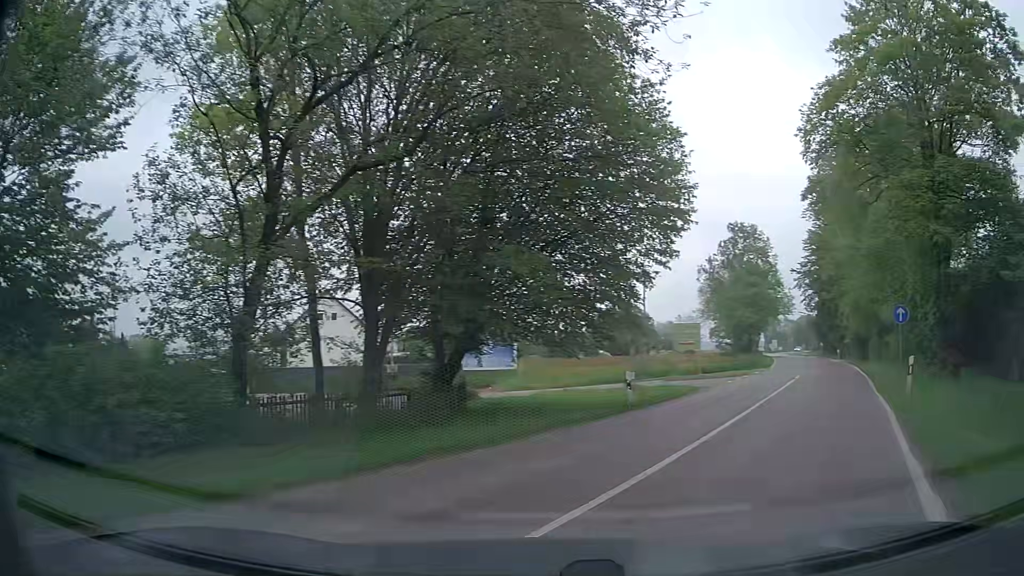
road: tertiary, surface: asphalt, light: Day
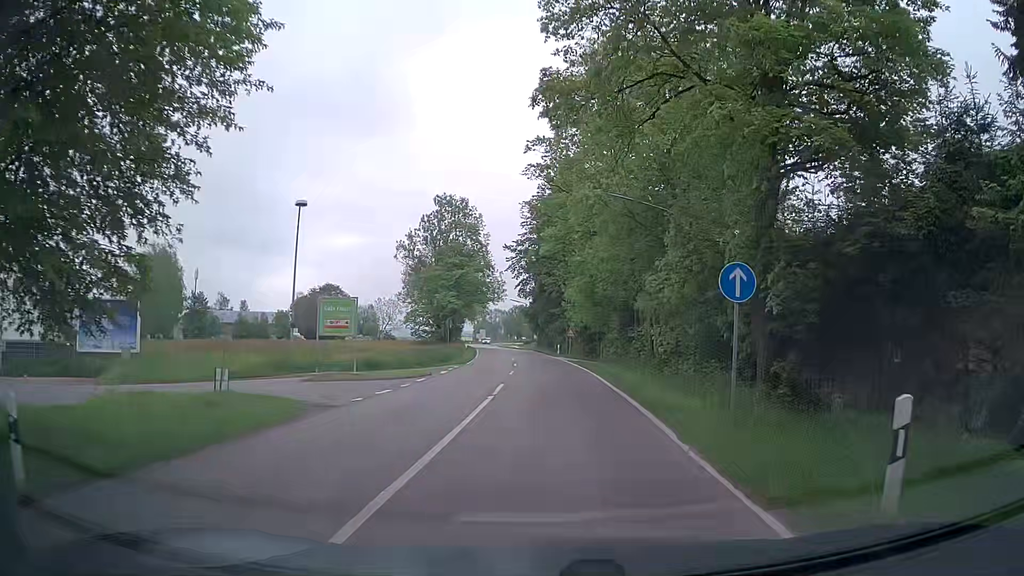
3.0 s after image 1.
(+4.3, +11.9) m; +26°
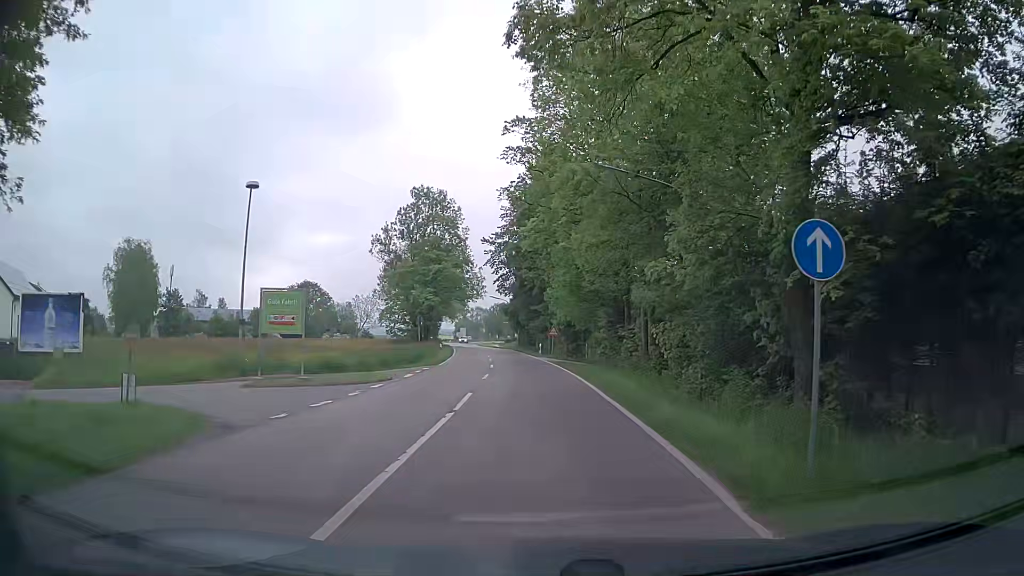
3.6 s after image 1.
(+0.1, +4.0) m; +1°
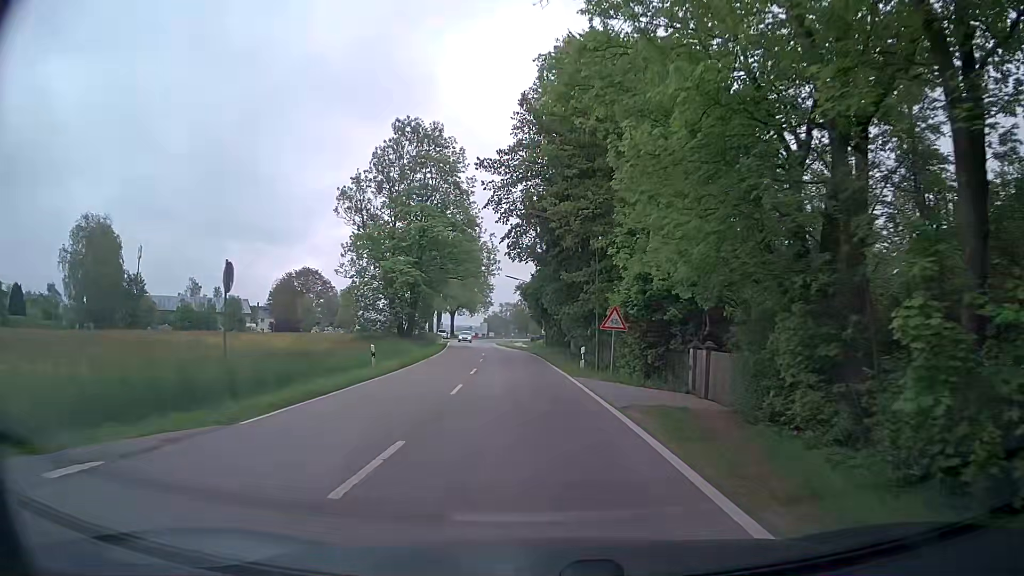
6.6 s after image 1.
(-0.1, +27.2) m; -2°
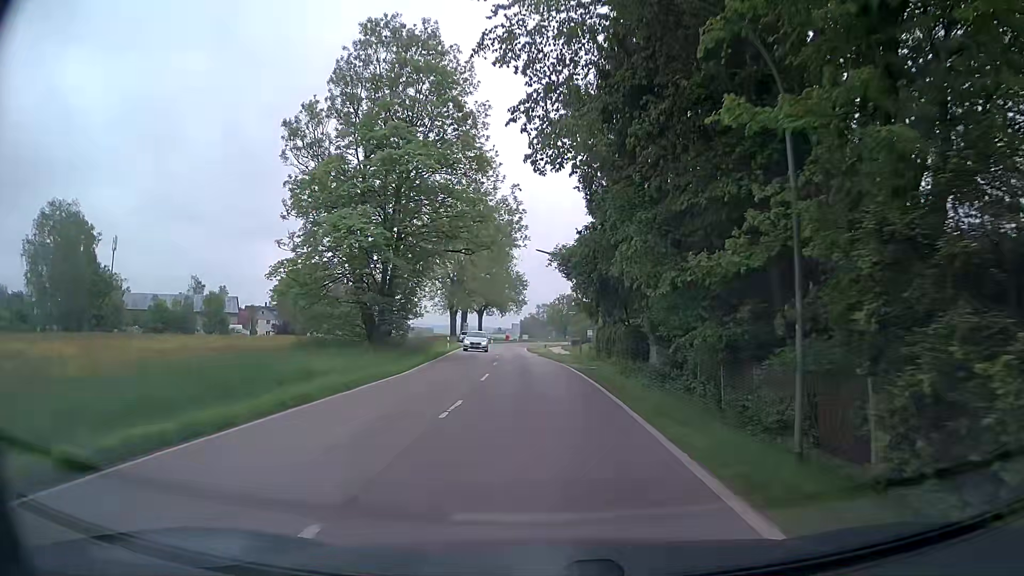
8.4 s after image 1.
(-0.6, +21.5) m; -3°
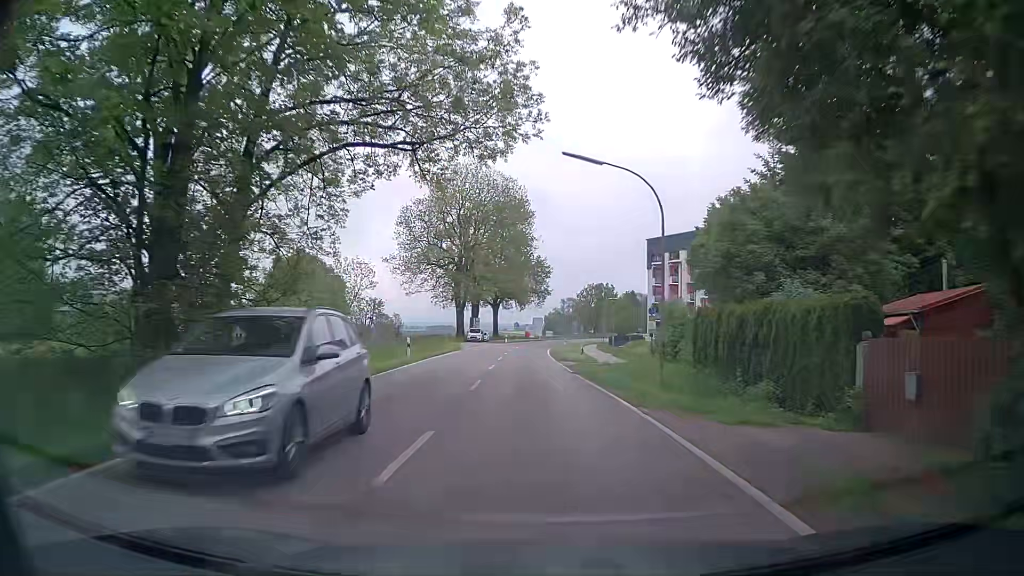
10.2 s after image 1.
(-0.4, +23.1) m; -2°
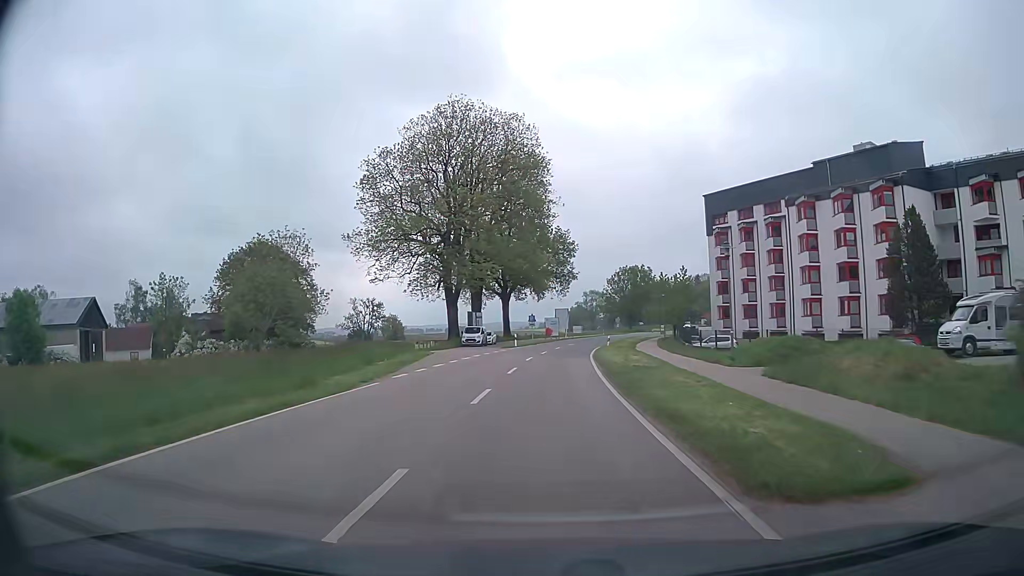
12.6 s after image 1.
(-0.8, +29.6) m; -2°
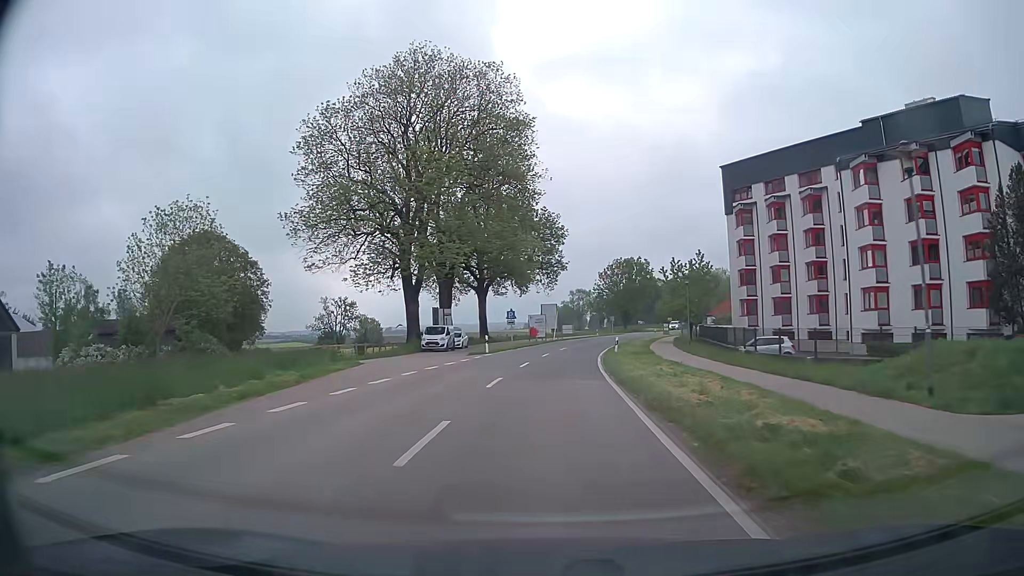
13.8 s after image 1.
(+0.1, +14.8) m; +1°
(0, +10) (0, +20) (+1, +30) (+2, +40) (+3, +50) (+5, +60) (+7, +69) (+10, +79) (+12, +89) (+15, +98) m
